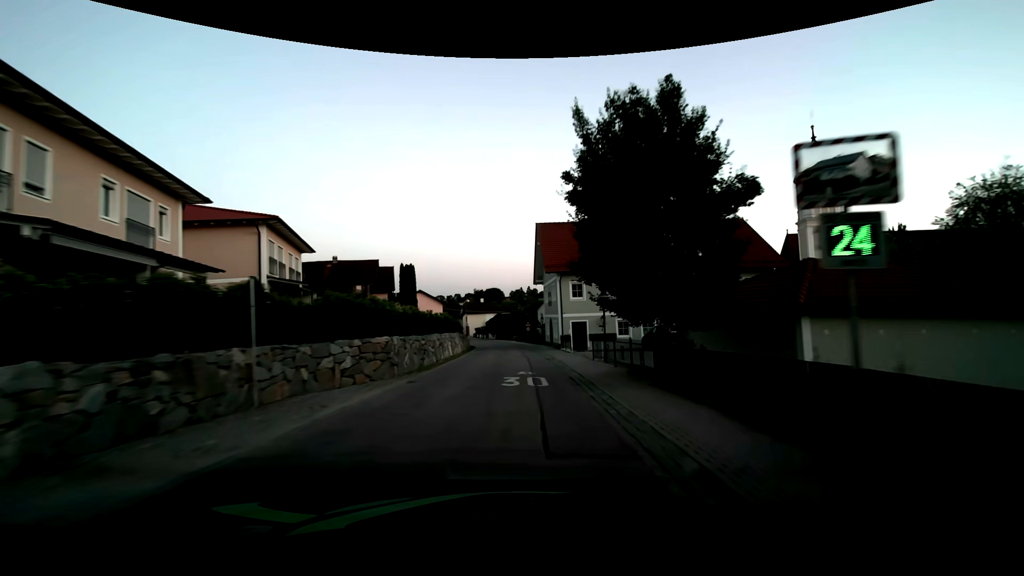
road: tertiary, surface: asphalt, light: Dusk
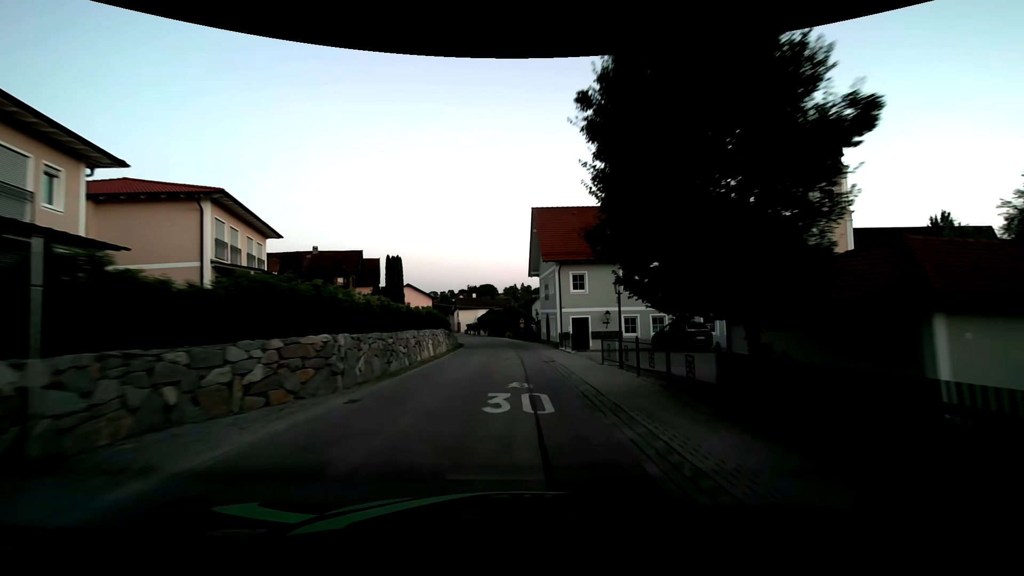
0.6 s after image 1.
(0.0, +4.4) m; 0°
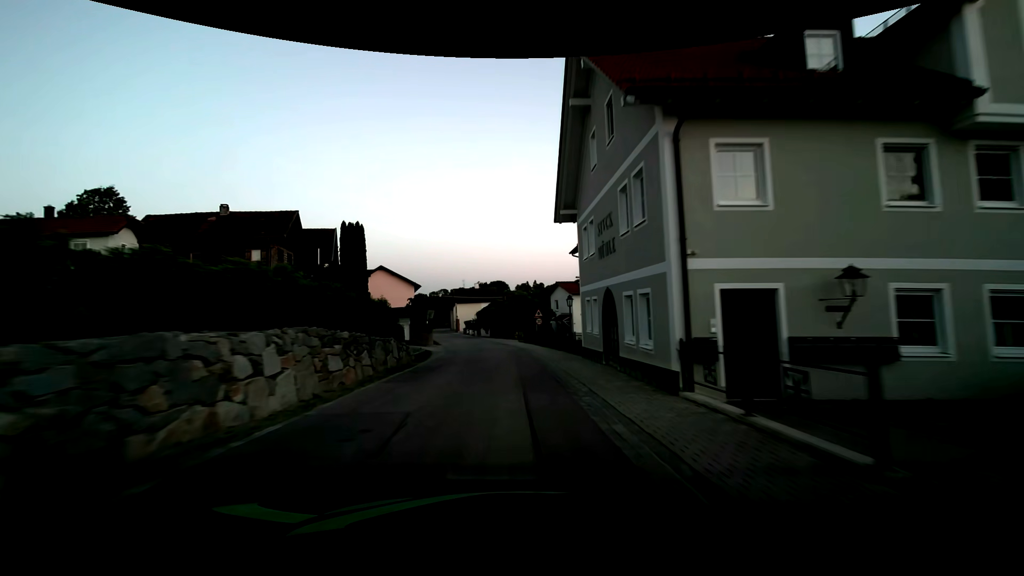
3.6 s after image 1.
(+0.2, +22.6) m; -1°
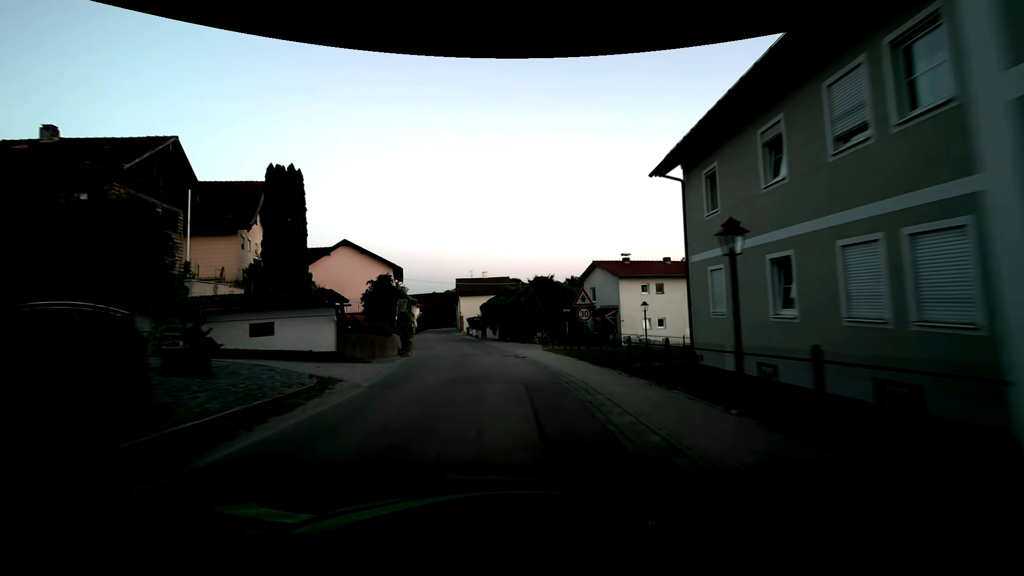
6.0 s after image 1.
(-0.5, +18.1) m; -3°
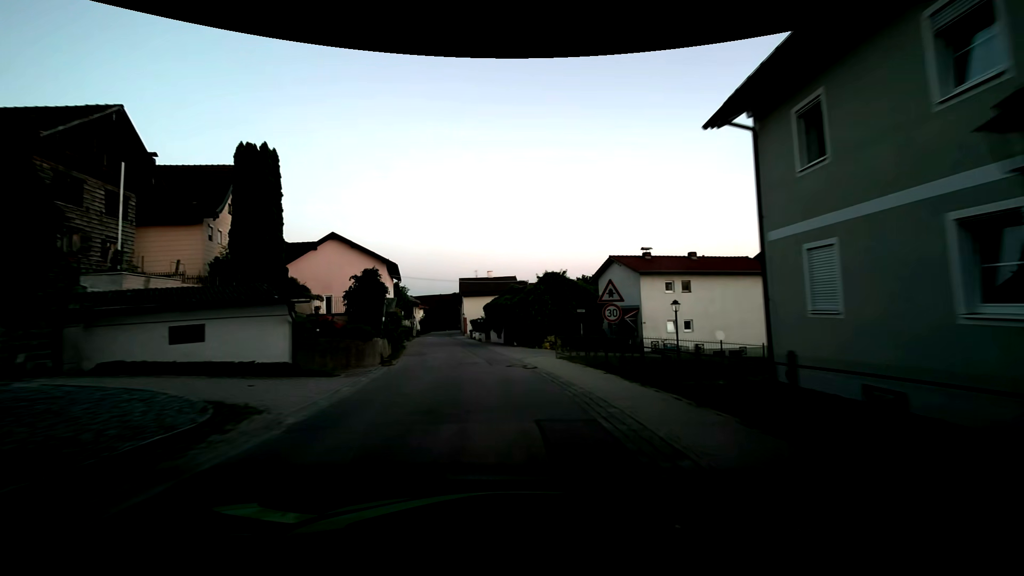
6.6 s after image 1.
(+0.1, +4.5) m; +1°
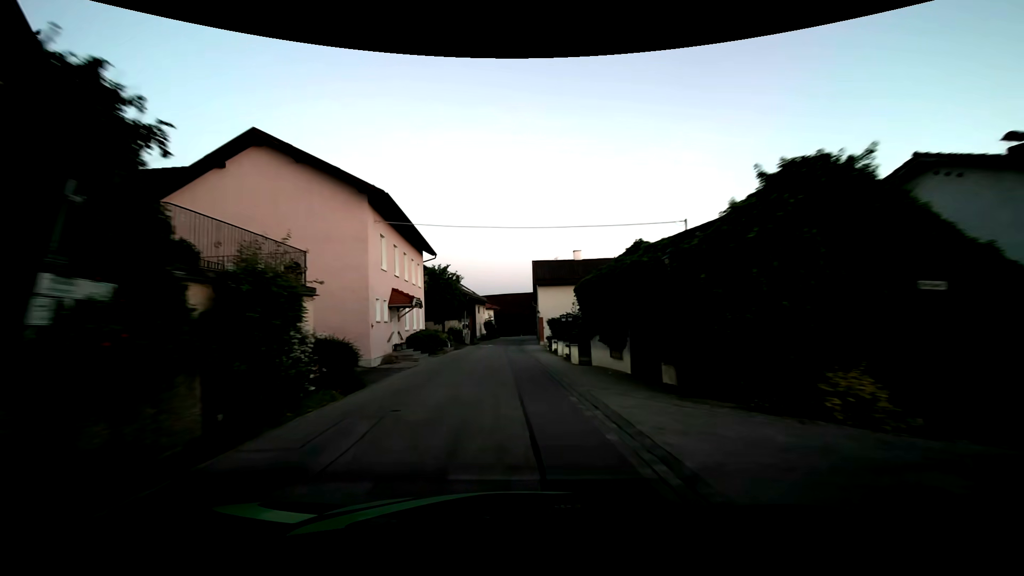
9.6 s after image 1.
(-1.4, +22.2) m; -8°
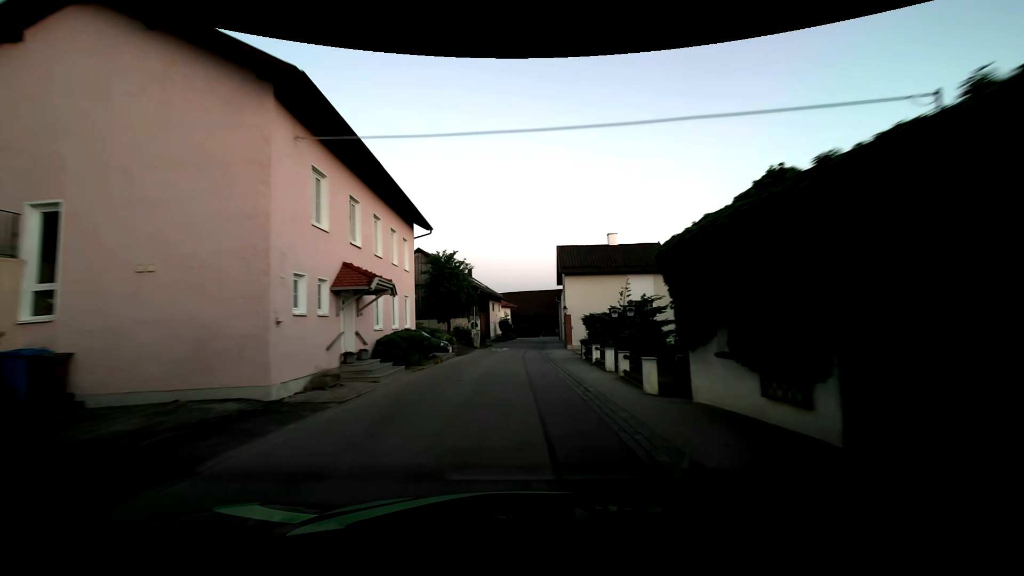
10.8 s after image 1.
(-0.3, +8.8) m; -3°
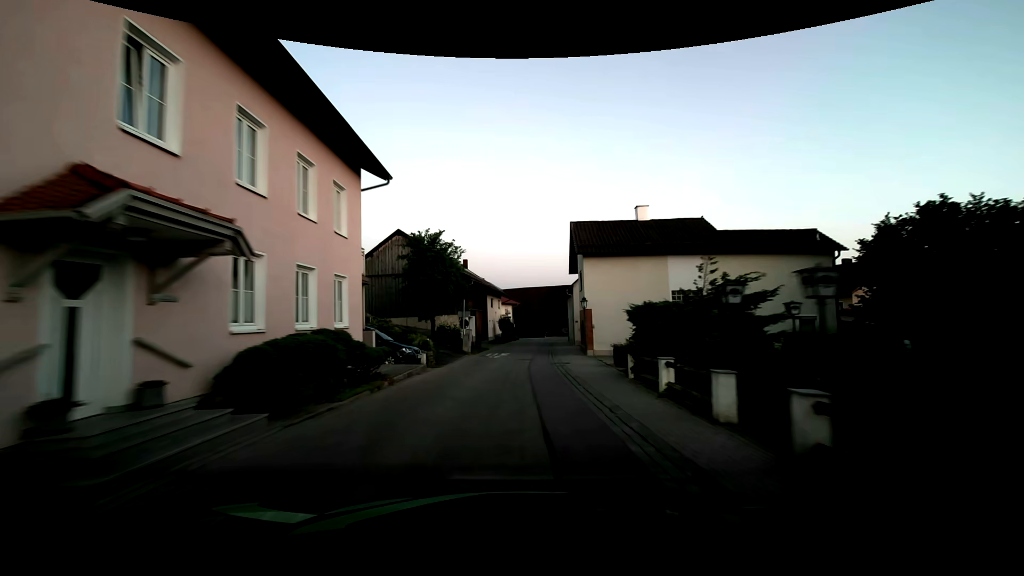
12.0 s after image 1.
(-0.1, +8.8) m; -1°
(0, +10) (0, +20) (+1, +30) (+1, +40) (+2, +50) (+3, +60) (+4, +70) (+7, +79) (+11, +88) (+17, +96) m
